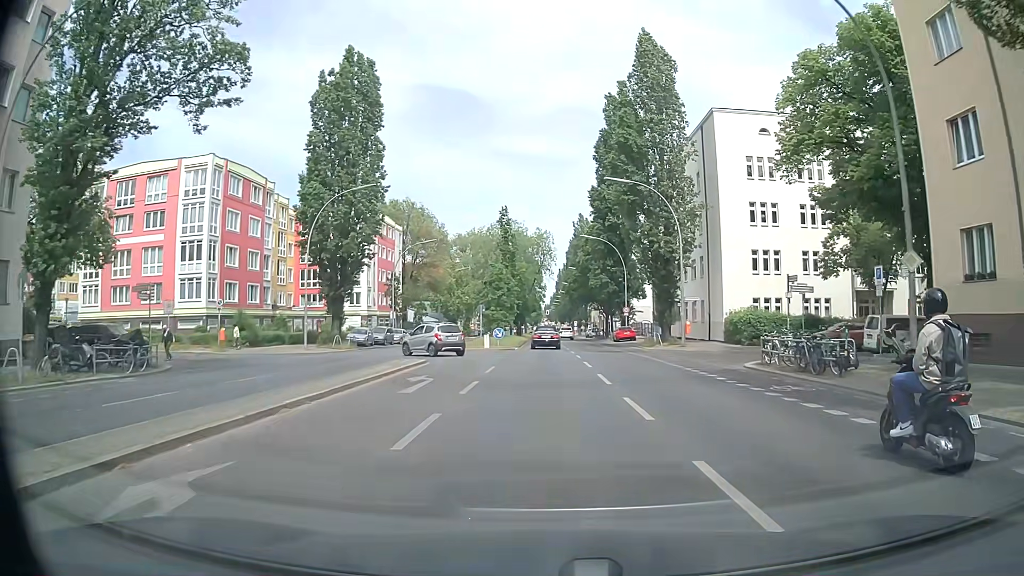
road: secondary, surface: asphalt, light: Day
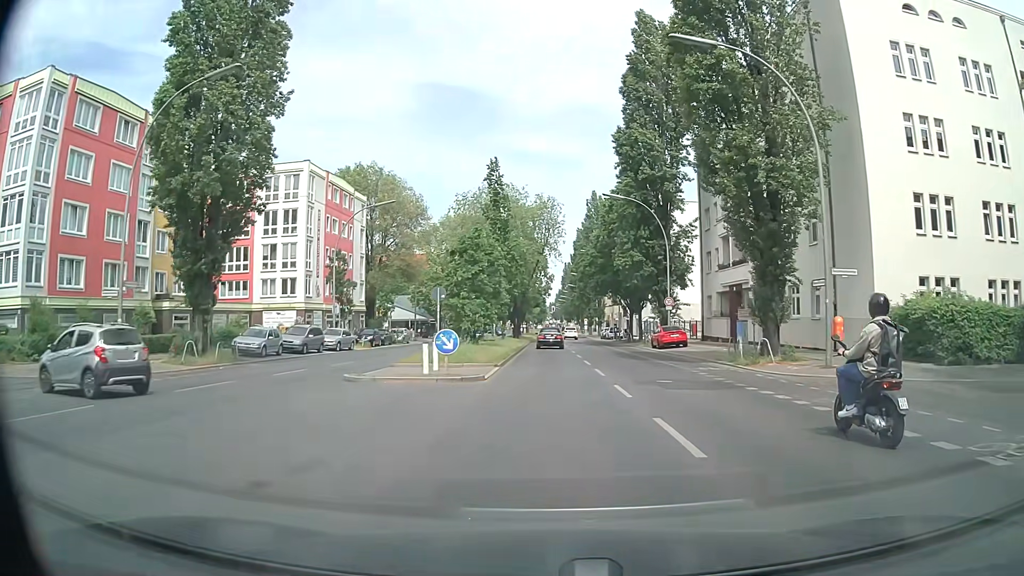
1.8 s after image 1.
(-0.2, +21.3) m; 0°
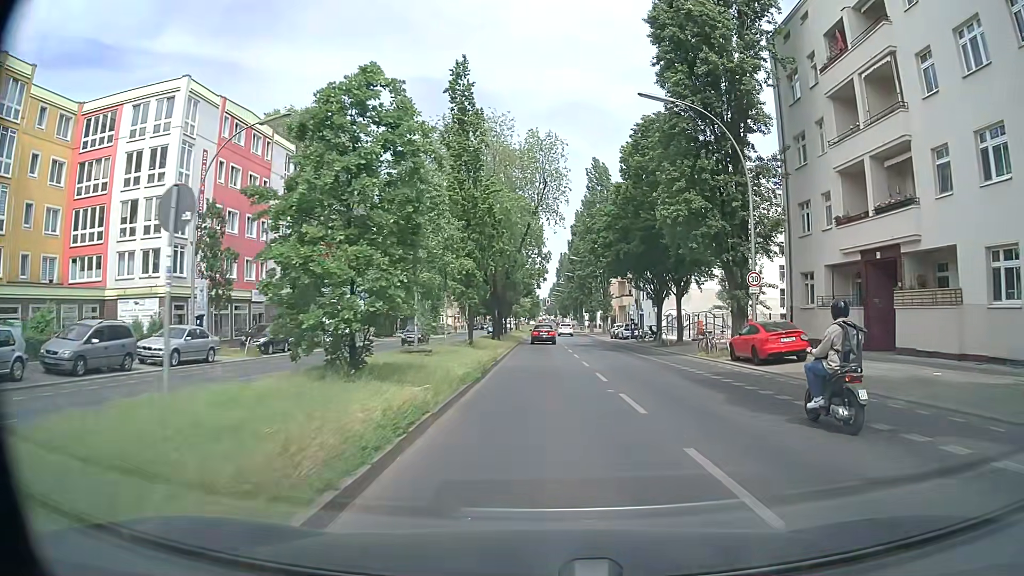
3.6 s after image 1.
(-0.2, +20.3) m; 0°
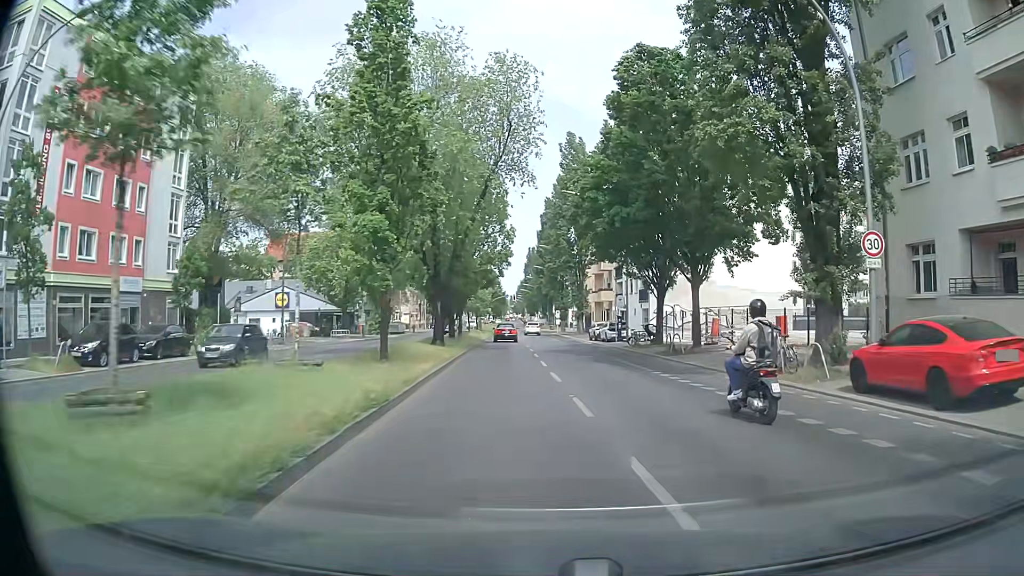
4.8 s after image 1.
(+0.1, +12.5) m; +4°
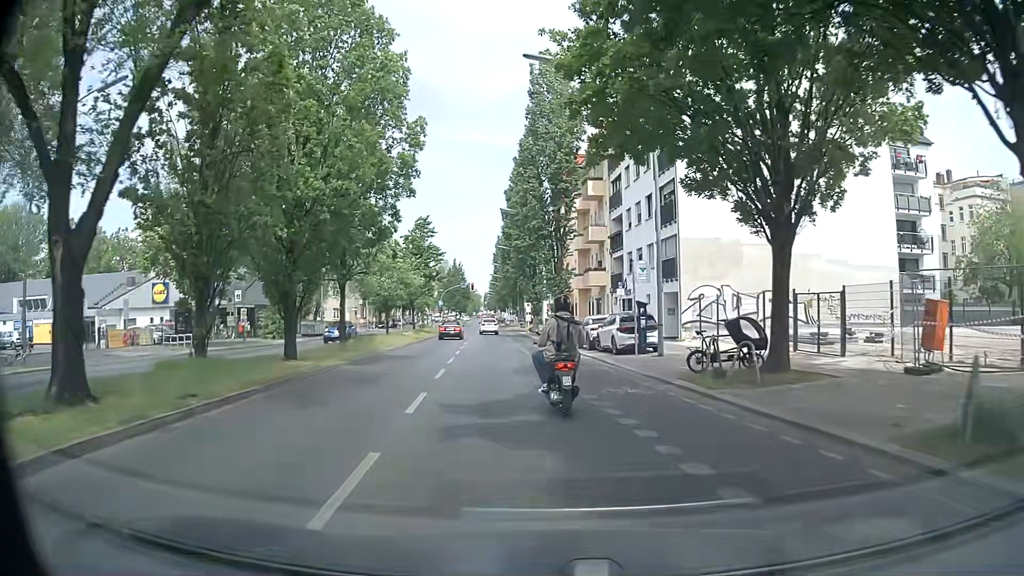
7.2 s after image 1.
(+0.4, +24.1) m; 0°
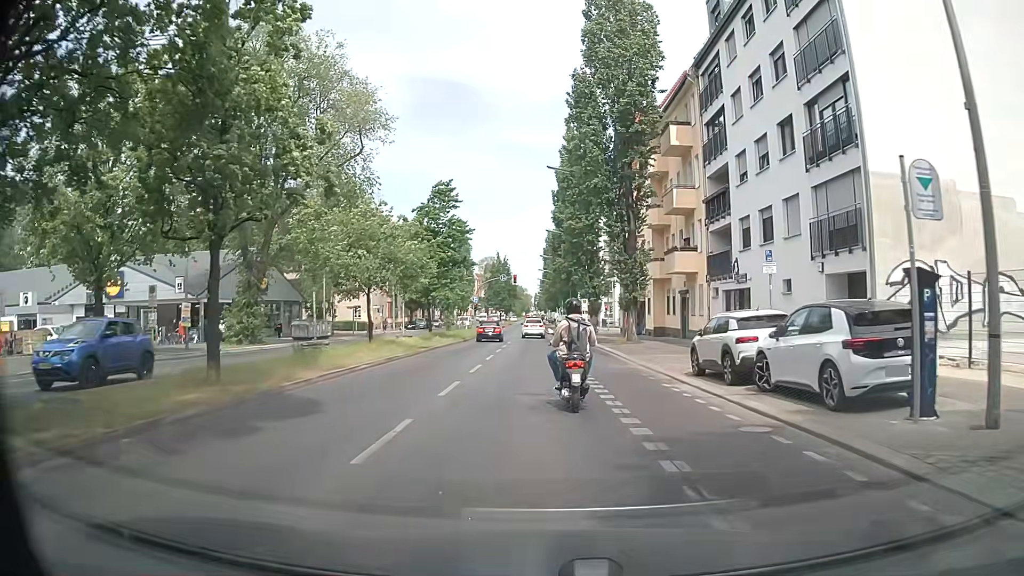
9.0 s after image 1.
(-0.5, +15.5) m; -3°
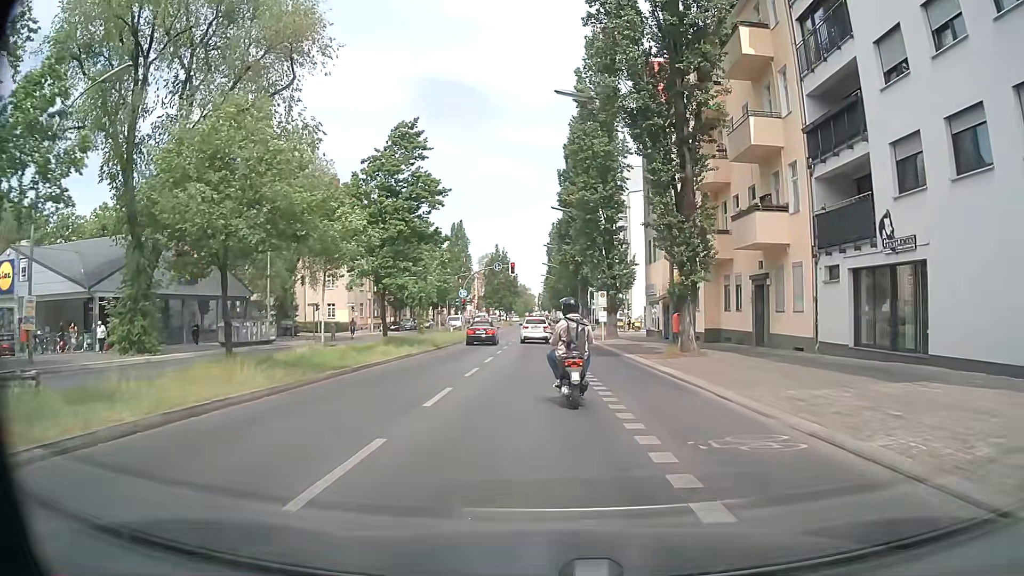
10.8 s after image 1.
(-0.3, +13.5) m; -1°
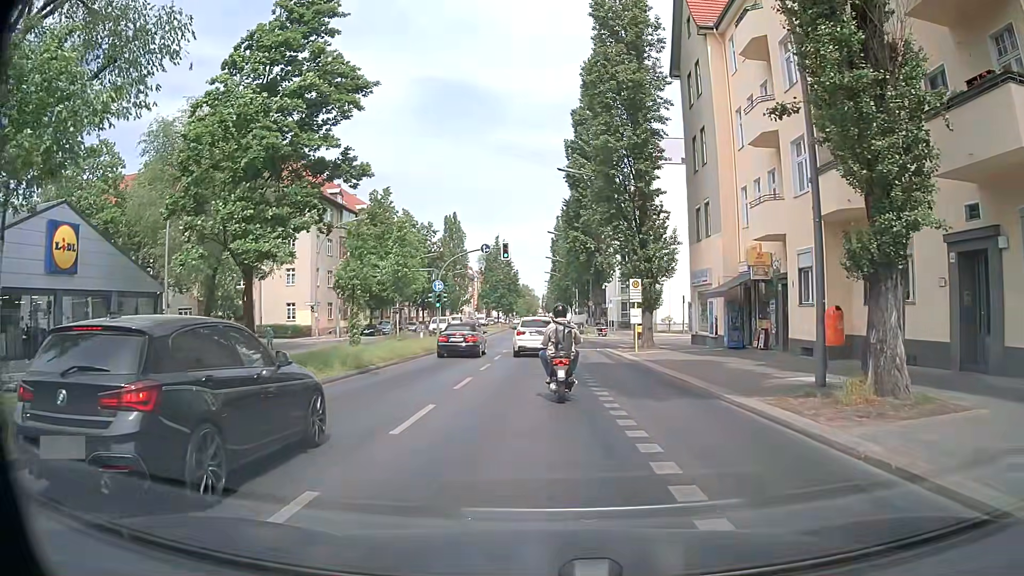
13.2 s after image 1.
(-0.1, +14.1) m; -1°
(0, +10) (0, +20) (0, +30) (0, +40) (0, +50) (0, +60) (0, +70) (0, +80) (0, +90) (0, +100) m
